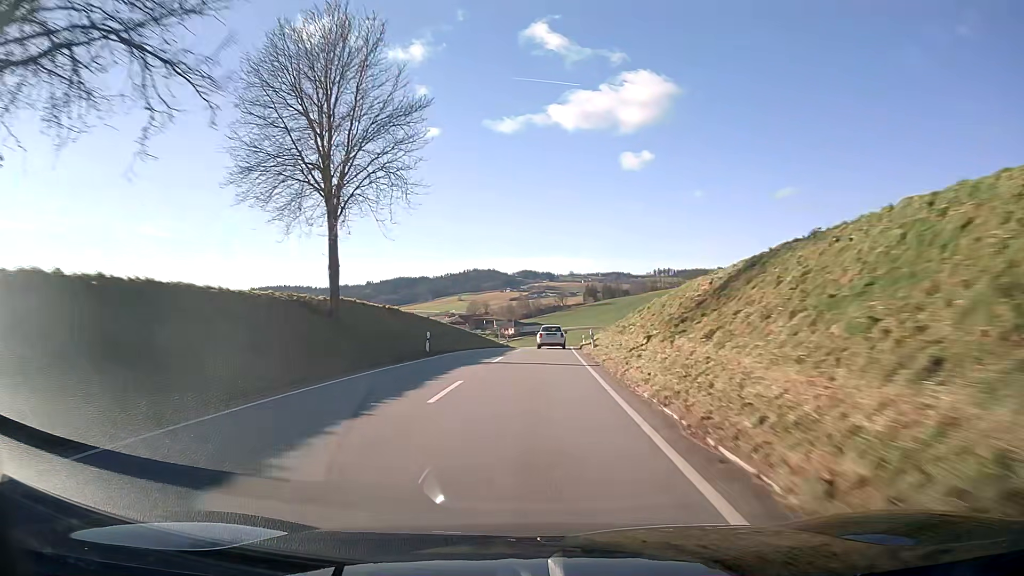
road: secondary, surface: asphalt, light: Day
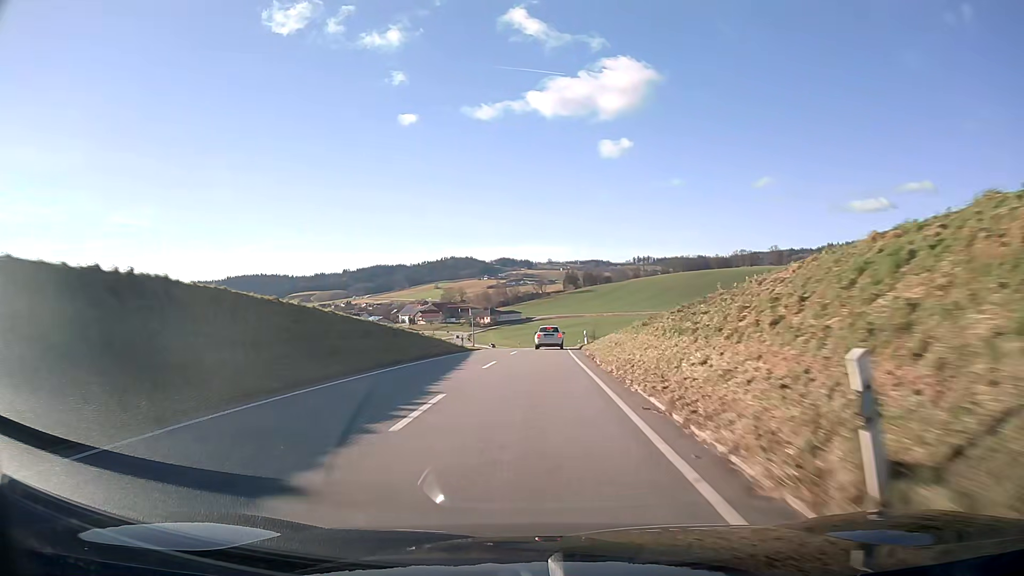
(+0.4, +26.9) m; +2°
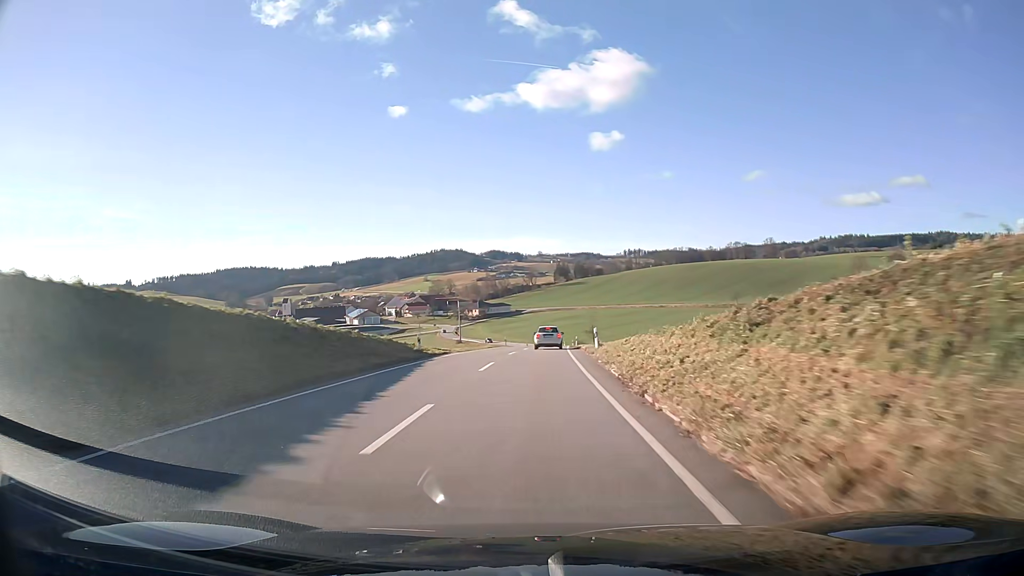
(+0.1, +13.2) m; +1°
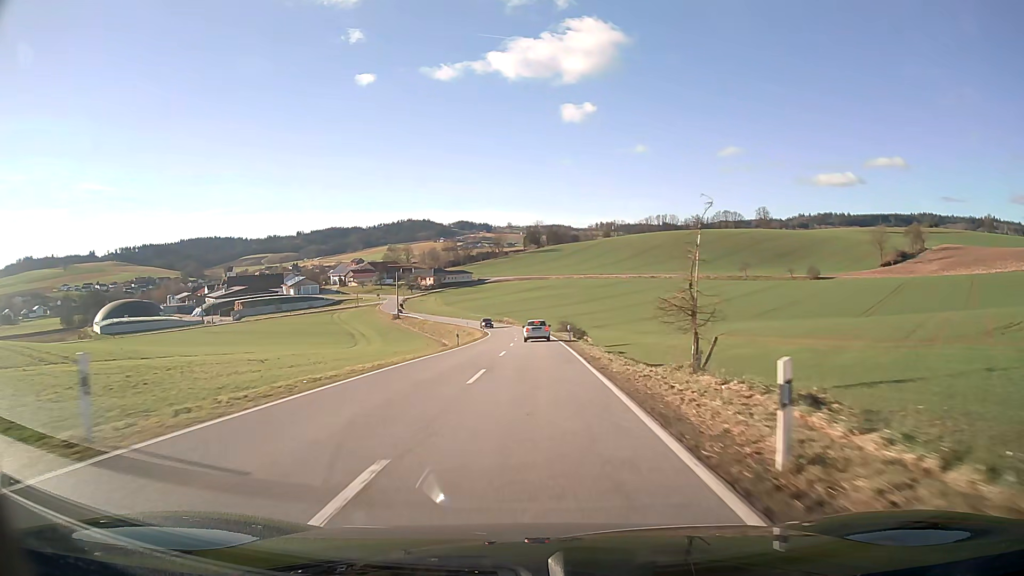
(+1.5, +64.6) m; +2°
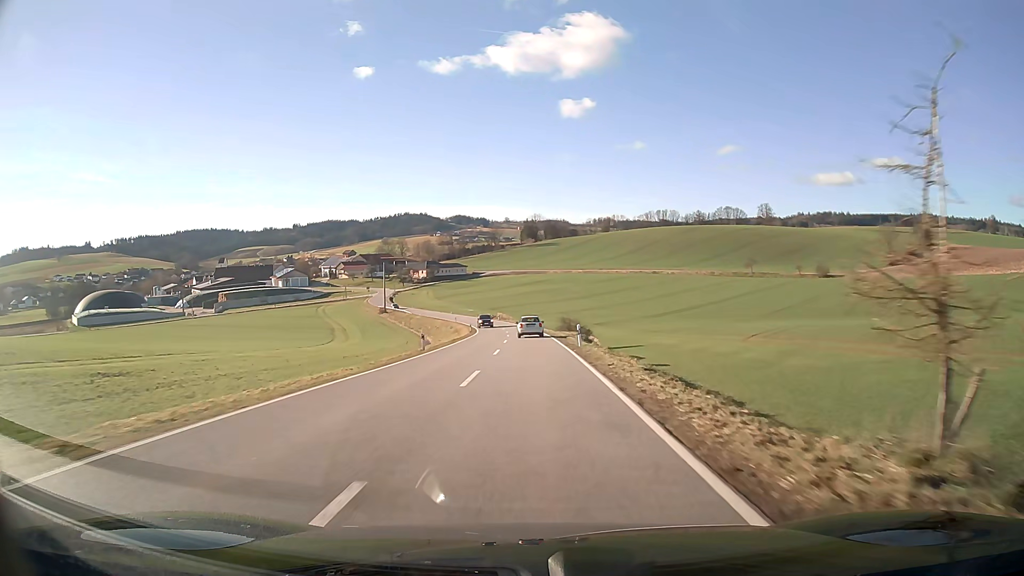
(0.0, +12.7) m; 0°
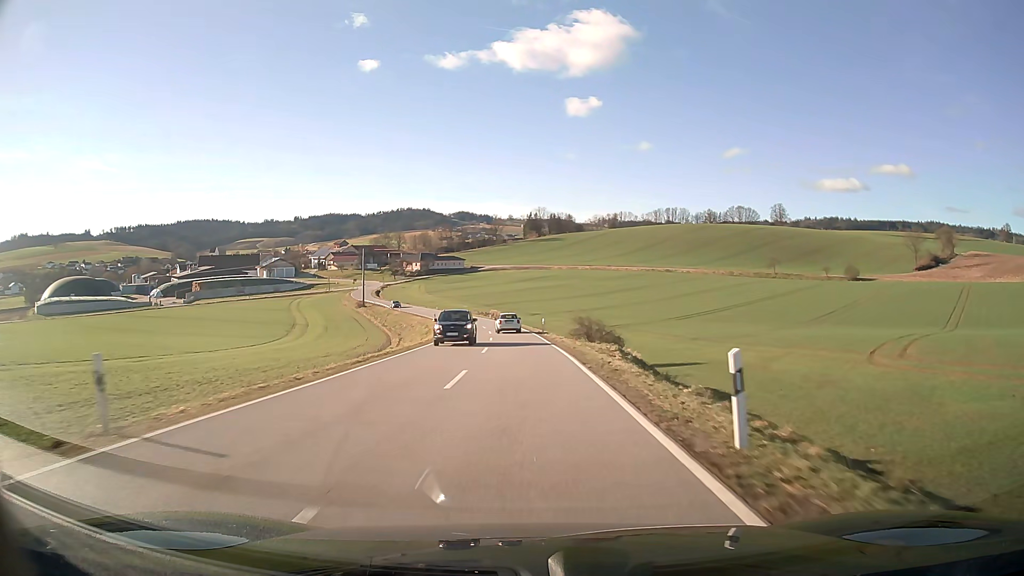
(0.0, +24.9) m; 0°
